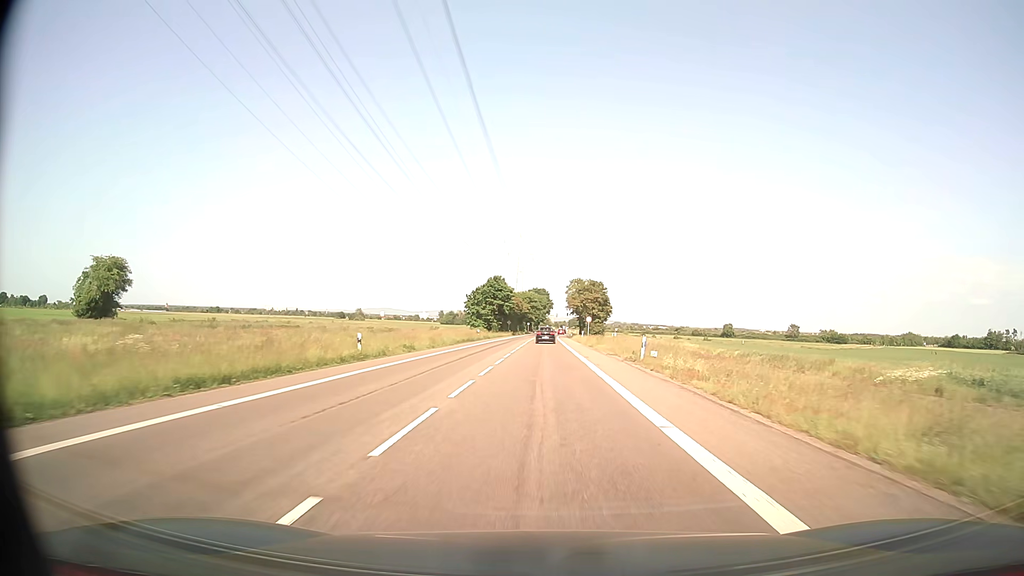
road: secondary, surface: asphalt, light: Day
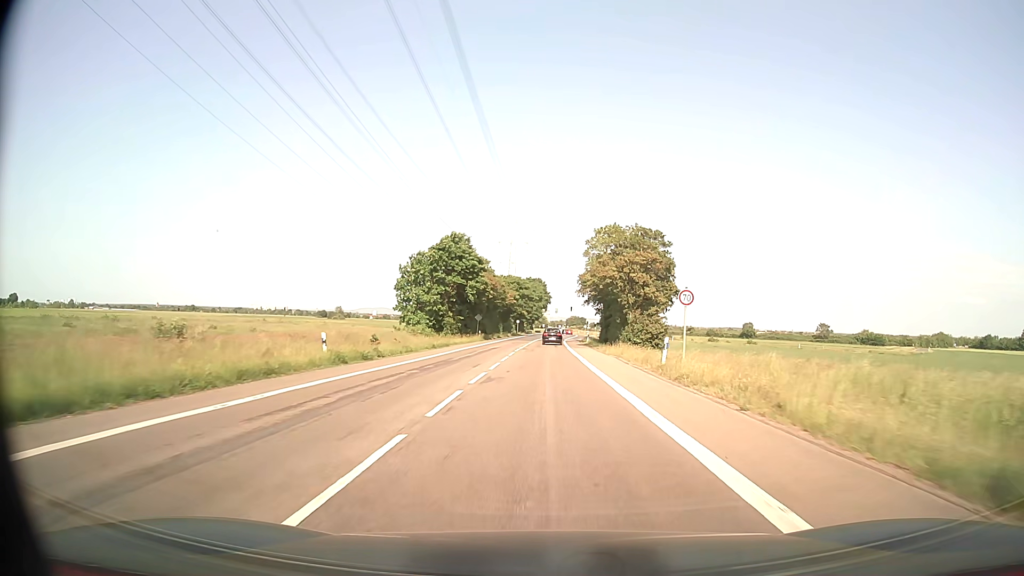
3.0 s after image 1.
(+0.2, +55.9) m; 0°
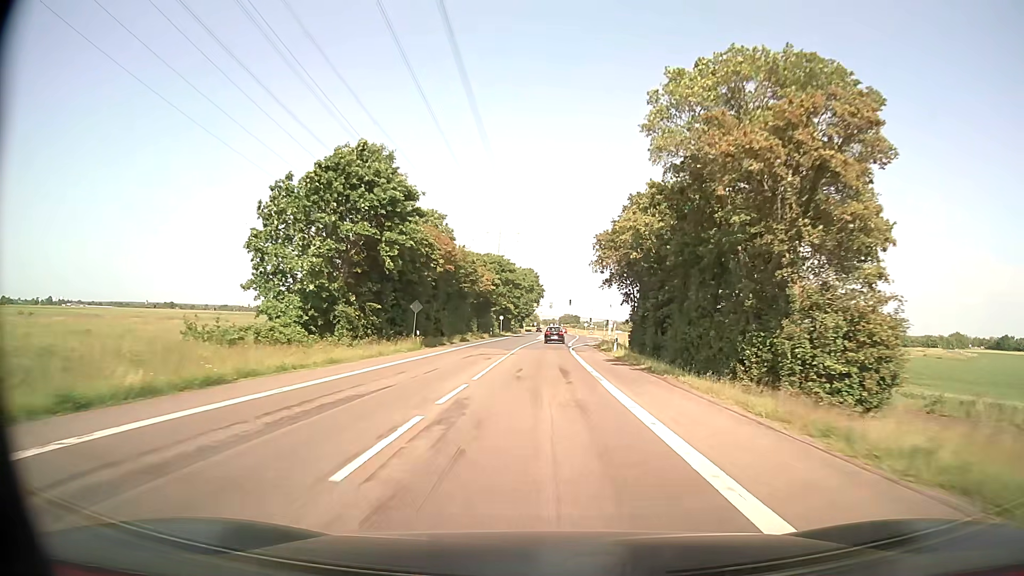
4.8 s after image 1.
(+0.3, +33.6) m; +1°
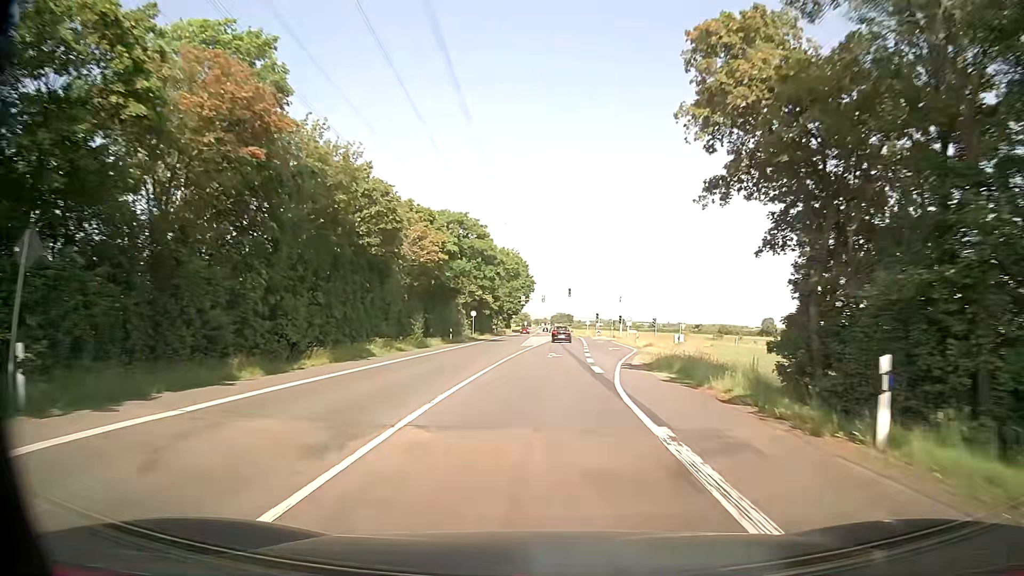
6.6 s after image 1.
(+0.2, +32.8) m; +1°
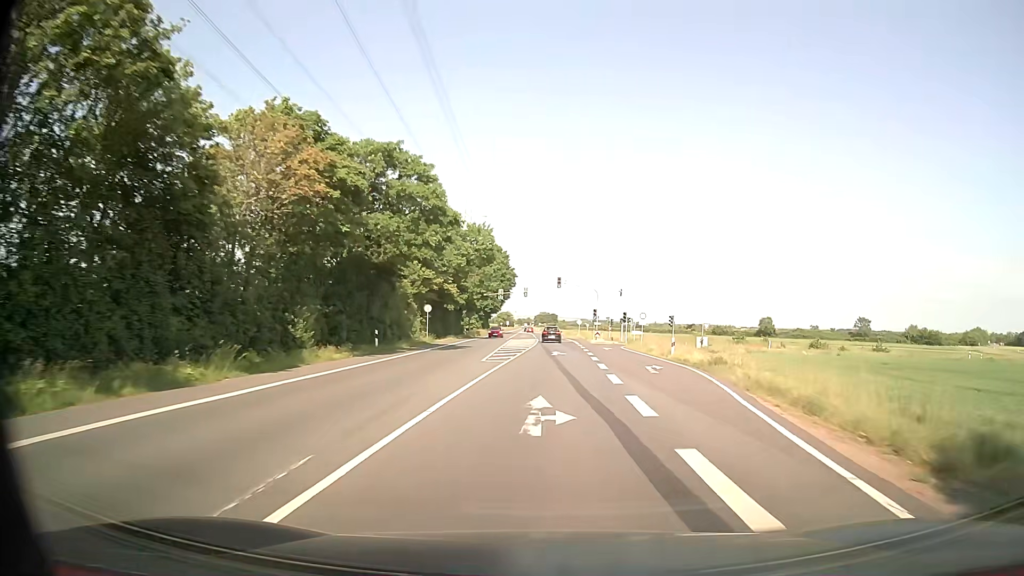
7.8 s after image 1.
(+0.1, +21.5) m; +1°
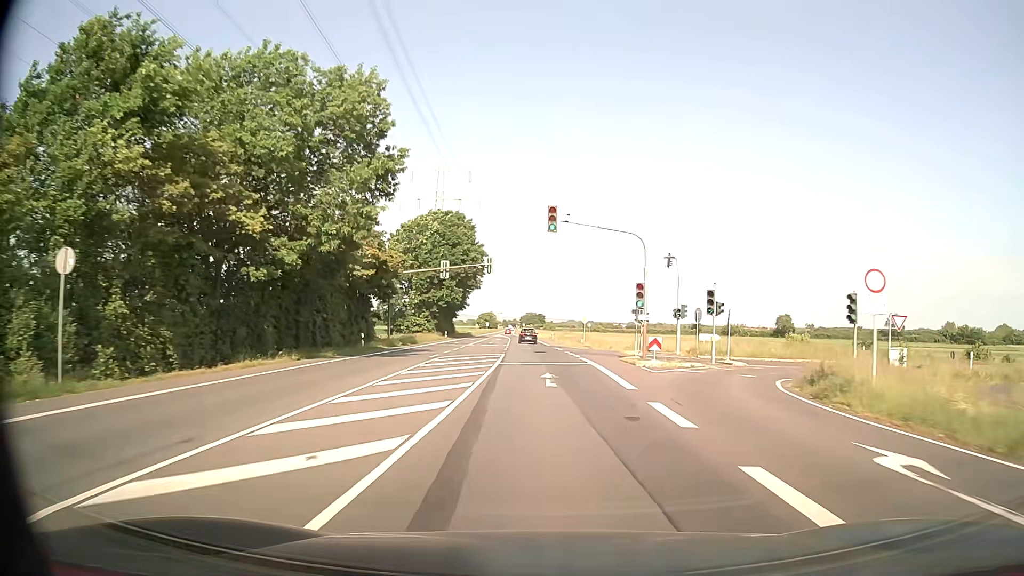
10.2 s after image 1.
(+1.0, +43.3) m; +2°
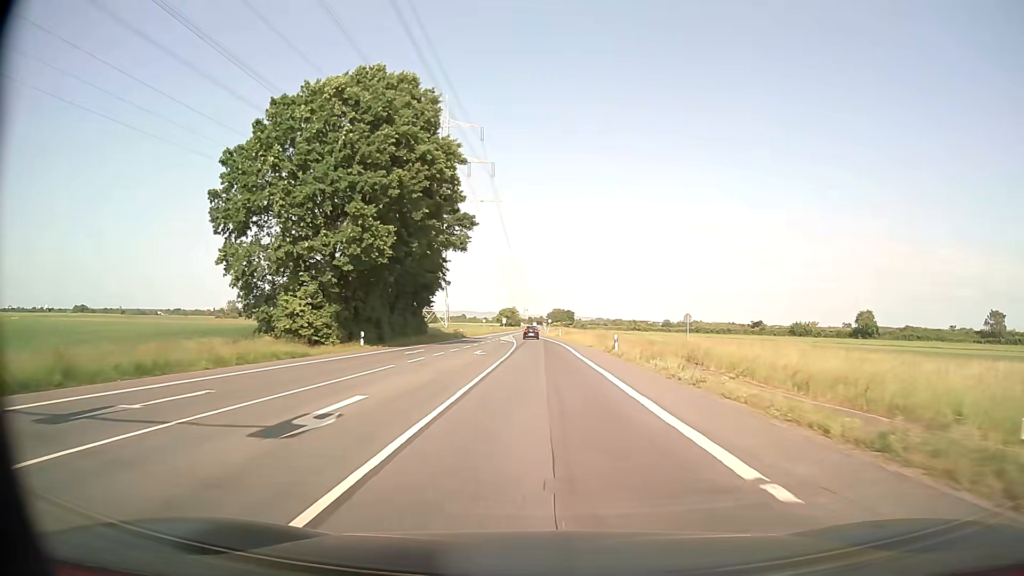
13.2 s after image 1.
(-1.3, +54.9) m; -2°
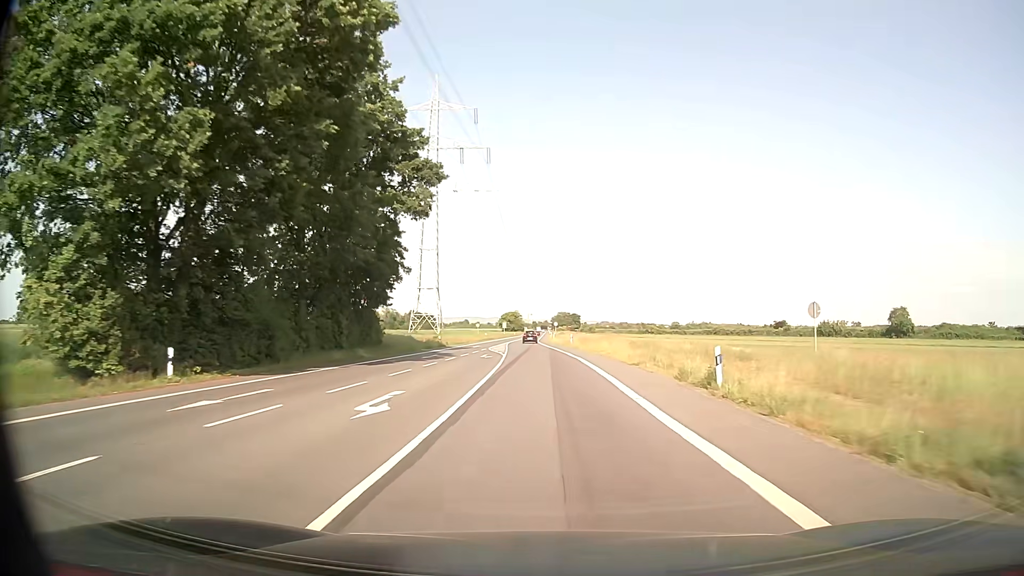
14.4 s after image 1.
(-0.1, +22.2) m; -1°
(0, +10) (0, +20) (0, +30) (-1, +40) (-1, +50) (-1, +60) (-1, +70) (-2, +80) (-2, +90) (-2, +100) m
